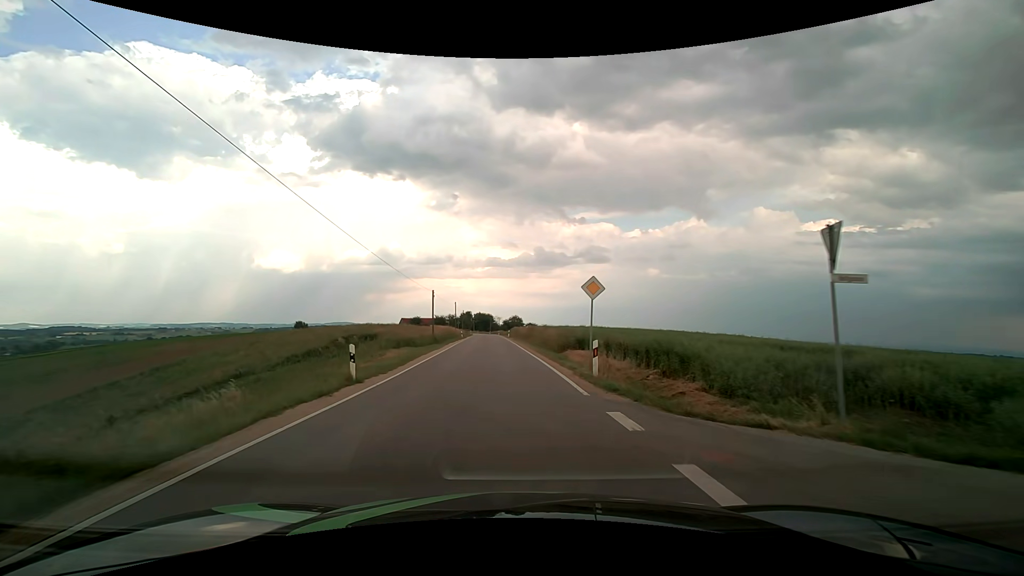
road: tertiary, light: Day
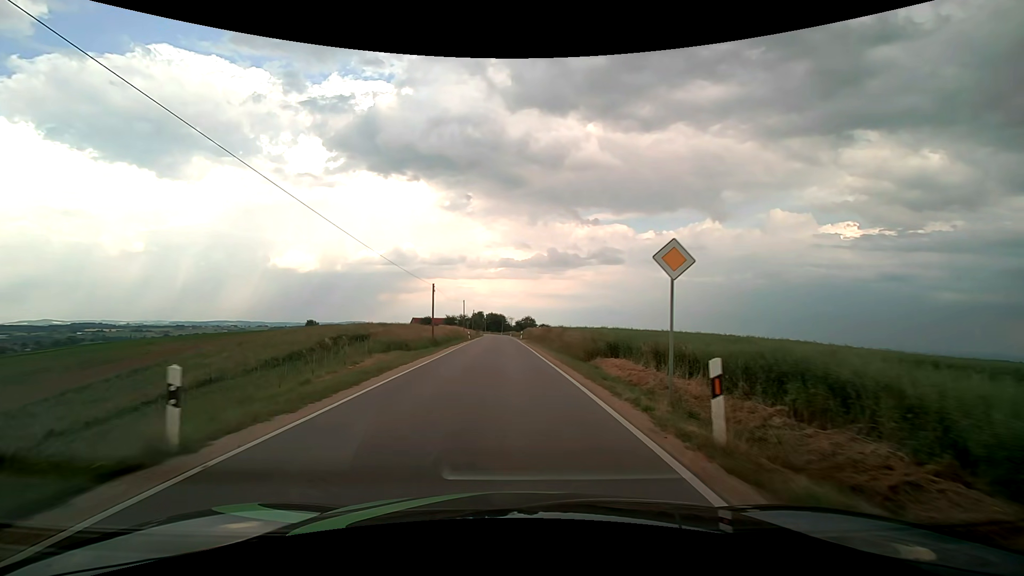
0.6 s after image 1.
(-0.1, +7.3) m; -1°
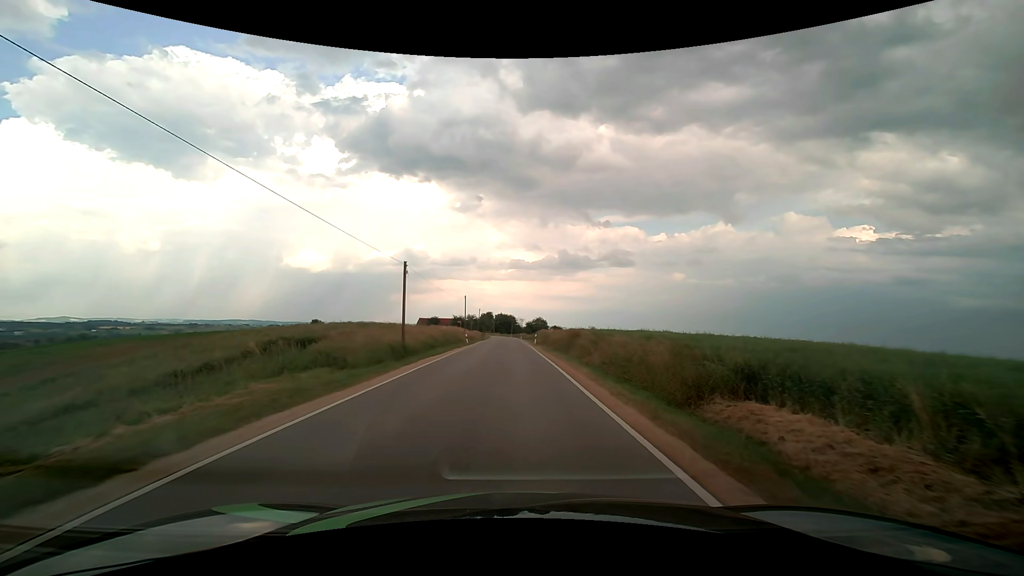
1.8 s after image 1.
(-0.2, +14.5) m; -1°
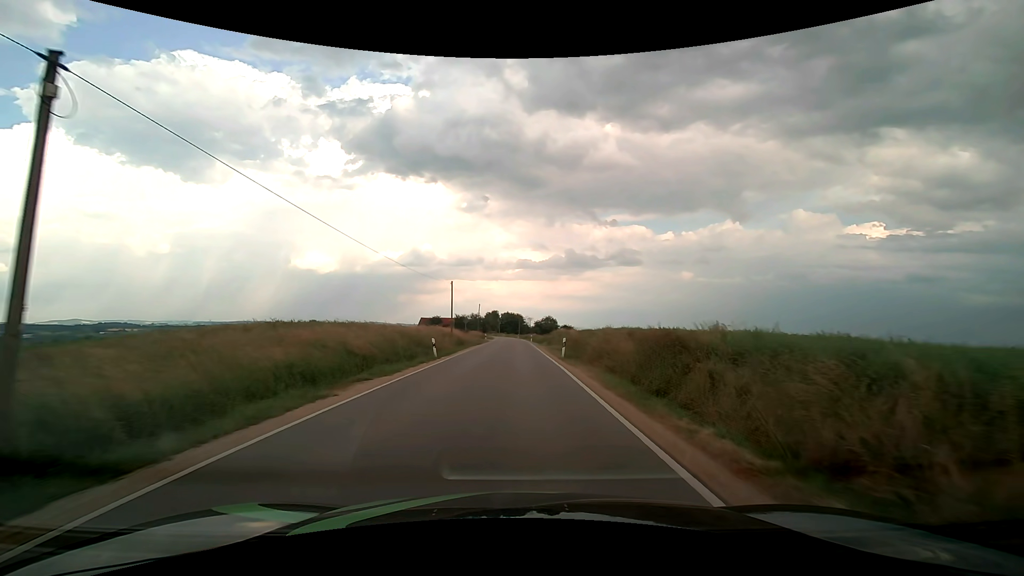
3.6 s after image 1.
(-0.2, +21.9) m; -1°
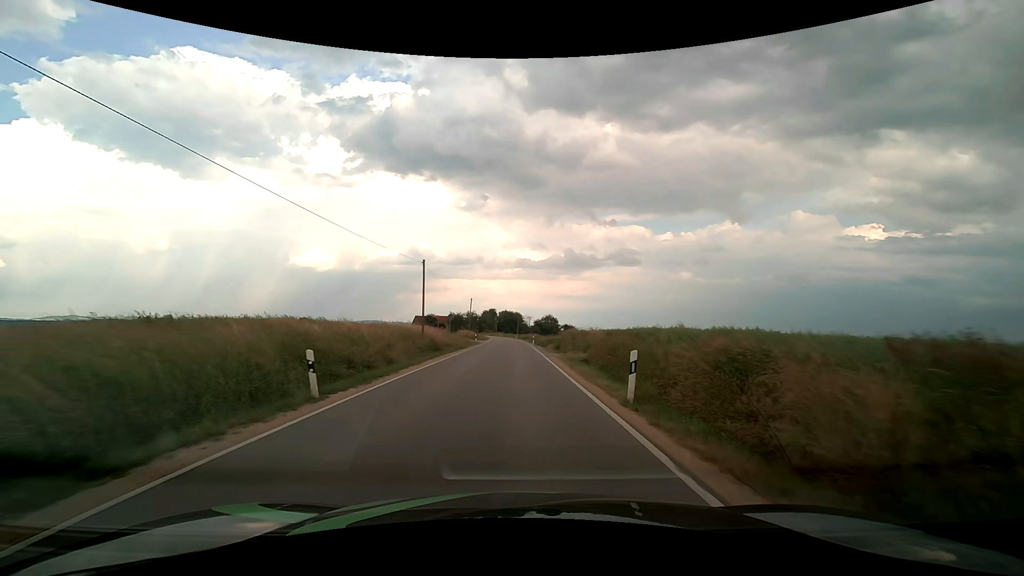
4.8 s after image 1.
(0.0, +14.7) m; 0°
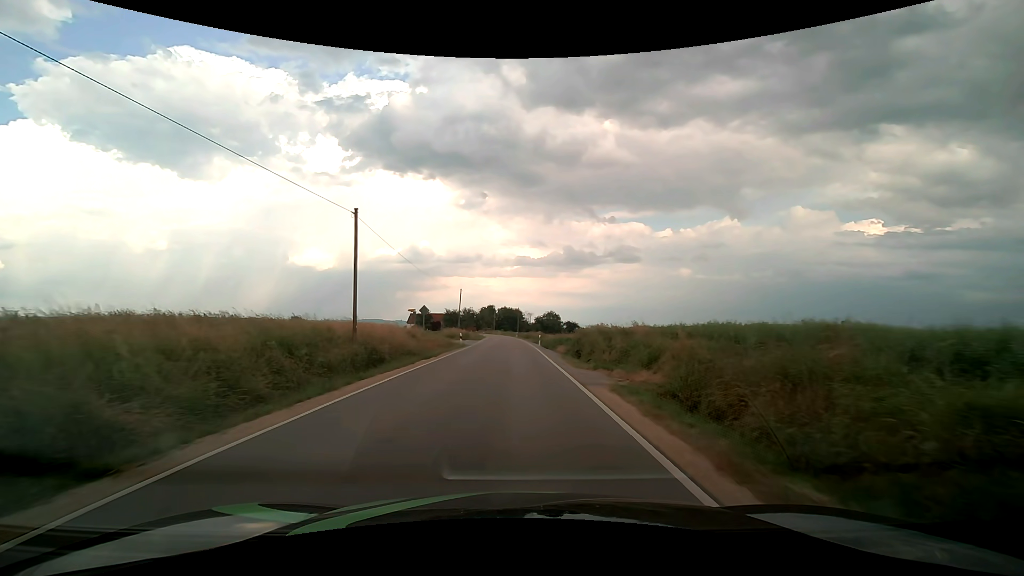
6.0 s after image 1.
(0.0, +14.9) m; 0°
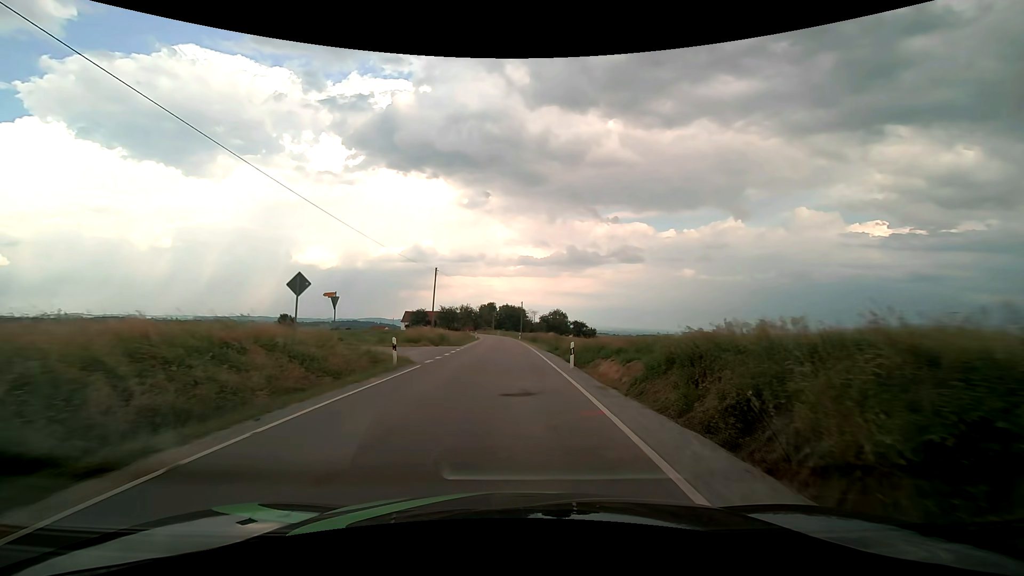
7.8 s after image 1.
(-0.1, +22.7) m; 0°
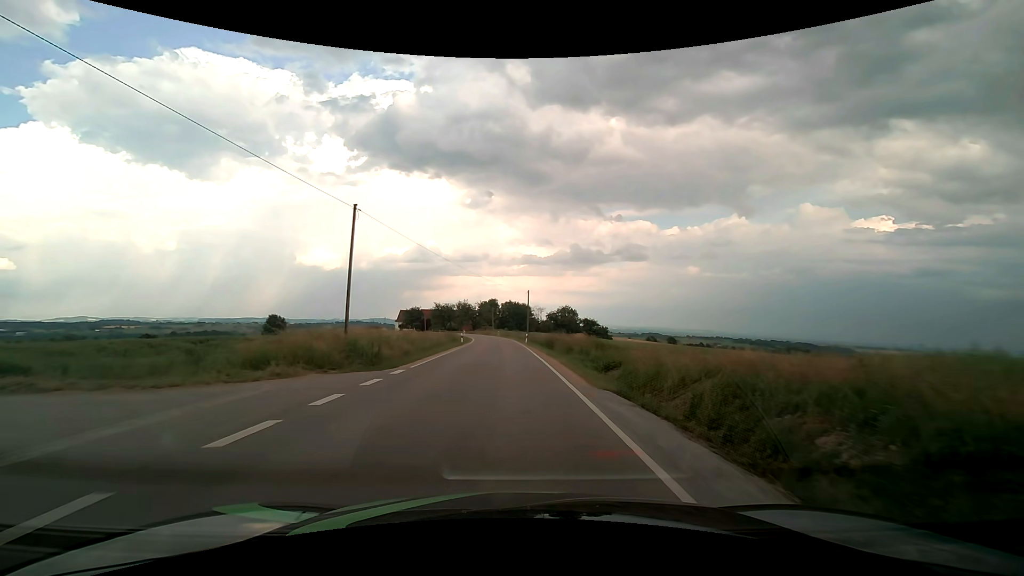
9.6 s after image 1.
(-0.1, +23.0) m; 0°
(0, +10) (0, +20) (-1, +30) (-1, +40) (-1, +50) (-2, +60) (-3, +70) (-4, +80) (-5, +90) (-7, +100) m
